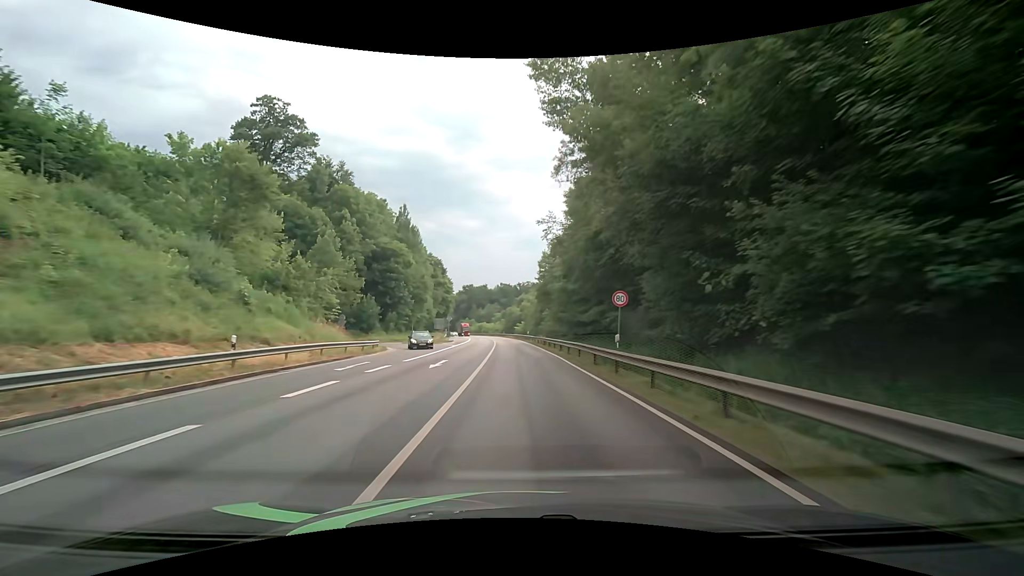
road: primary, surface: asphalt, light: Day
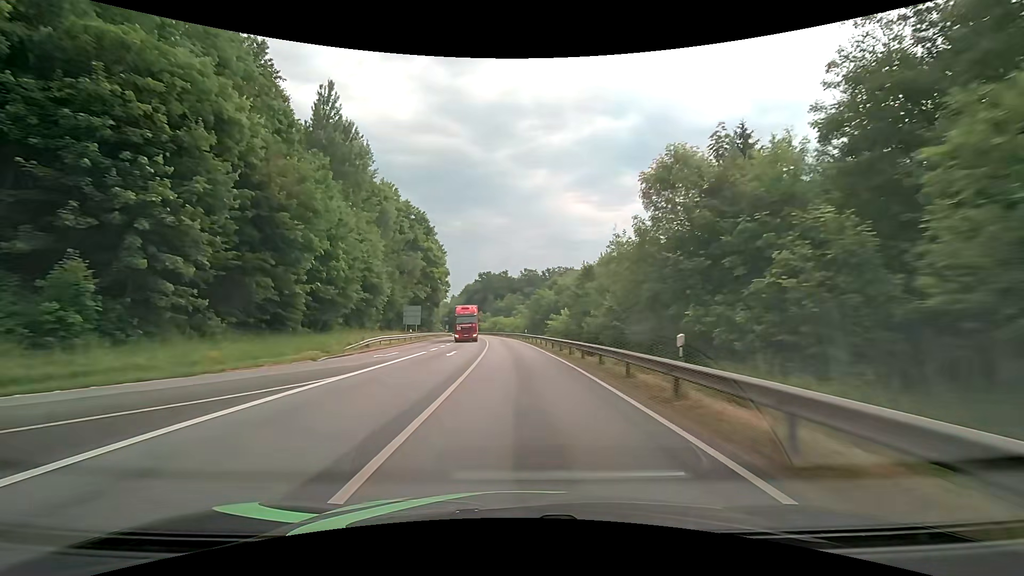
(-0.5, +58.4) m; -3°
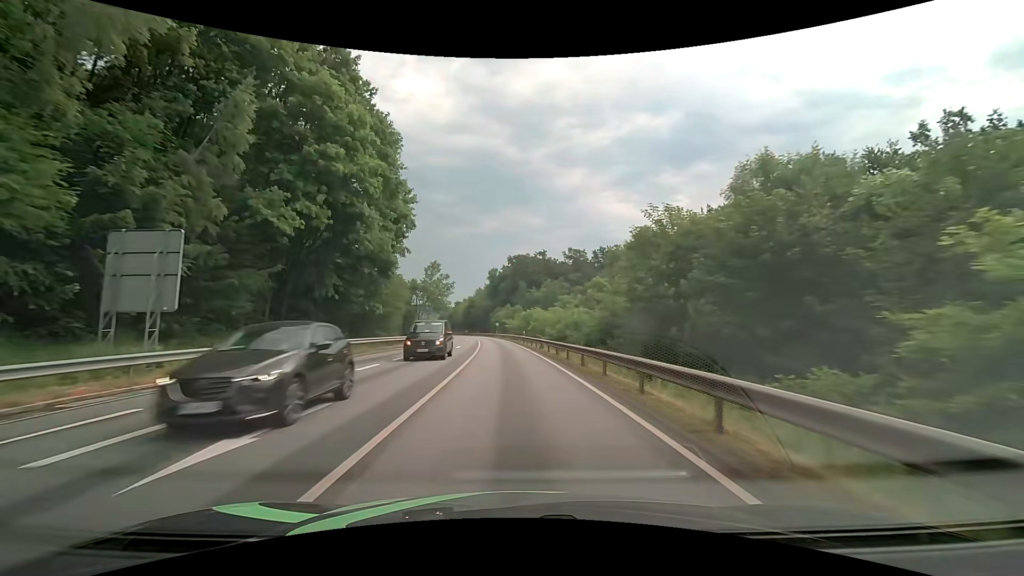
(-1.3, +58.8) m; -4°
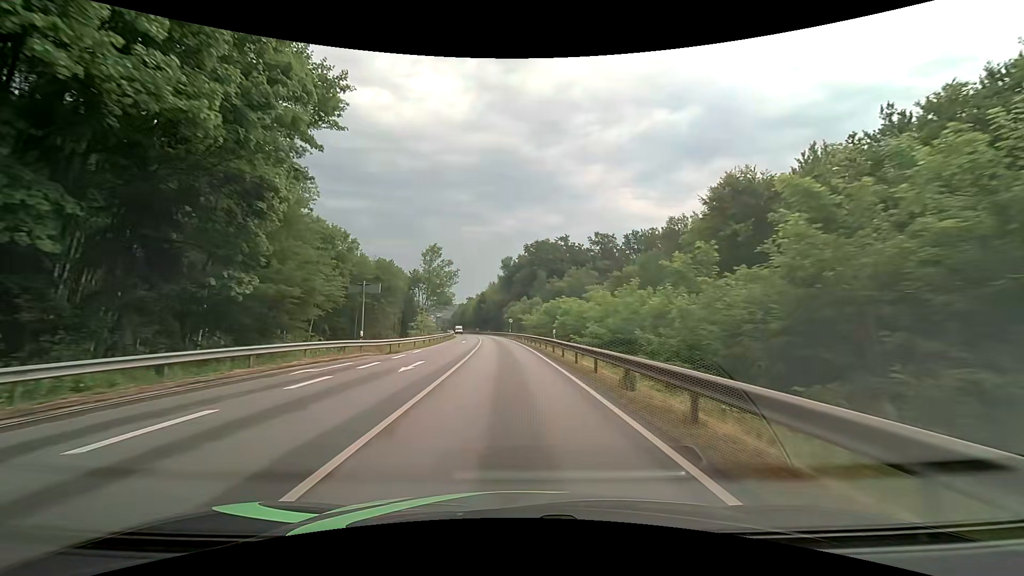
(-0.4, +23.7) m; -2°
(0, +10) (0, +20) (-1, +30) (-1, +40) (-2, +50) (-3, +60) (-3, +70) (-4, +80) (-5, +90) (-7, +100) m
